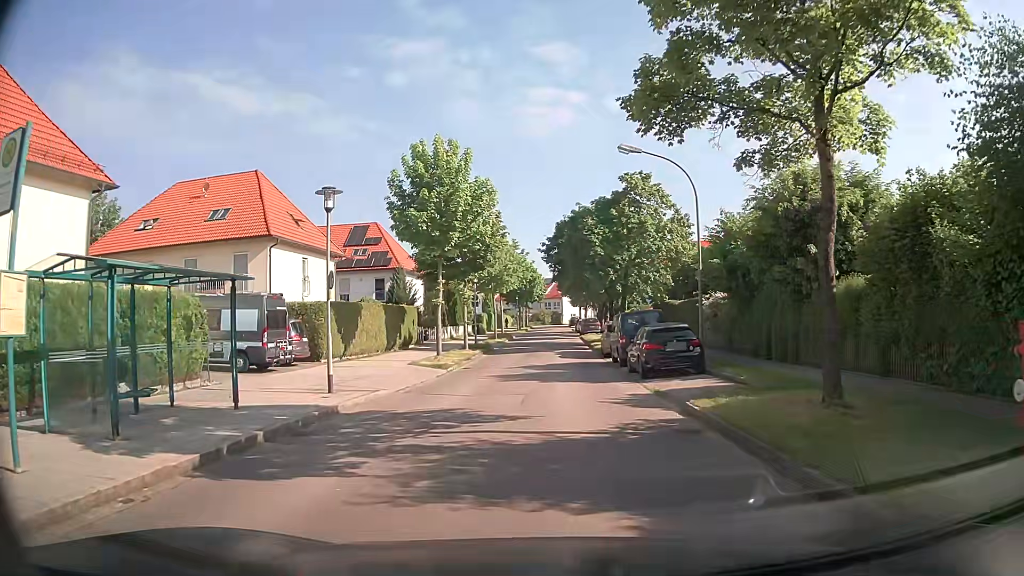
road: residential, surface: asphalt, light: Day
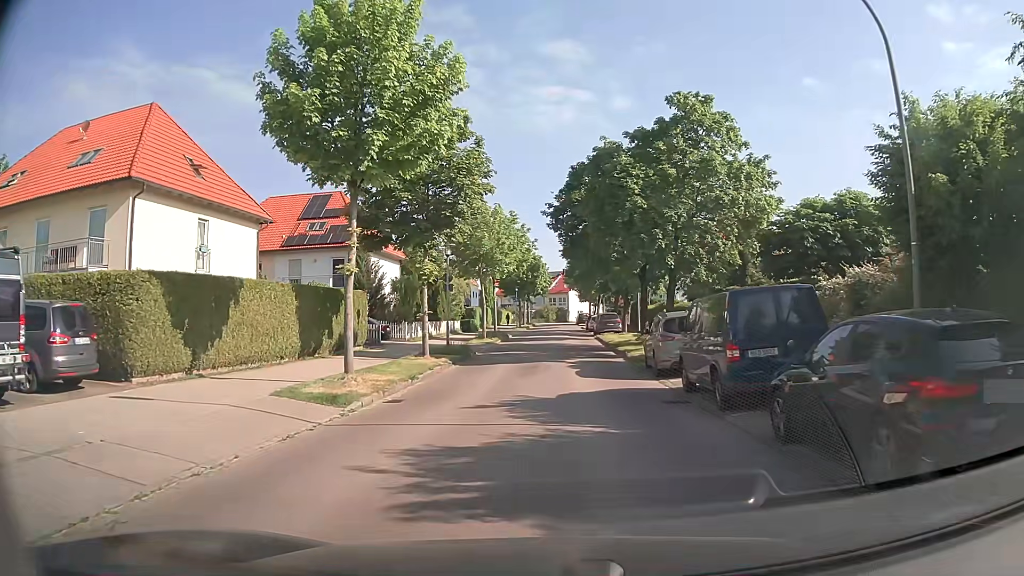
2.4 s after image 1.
(-0.2, +13.6) m; 0°
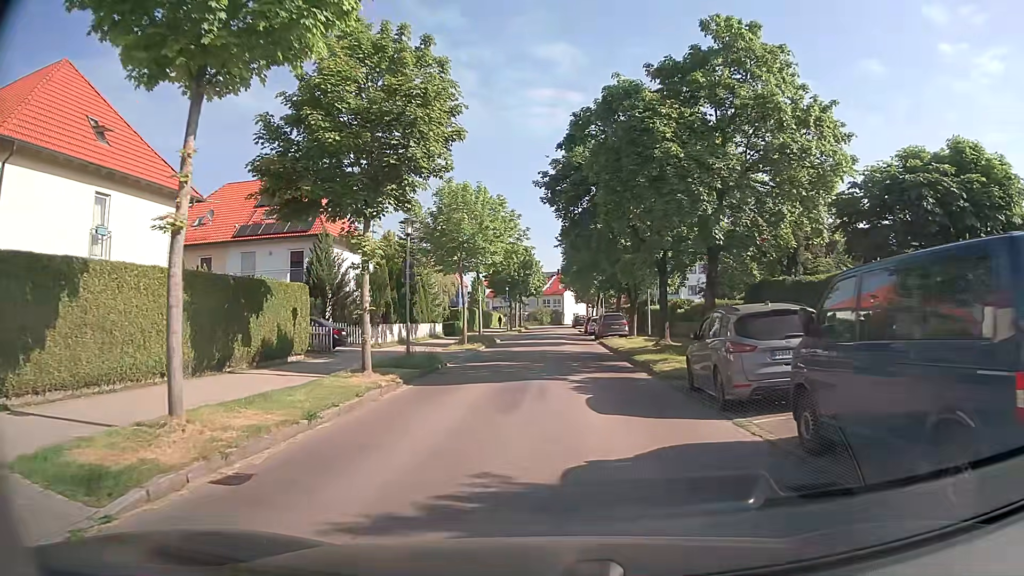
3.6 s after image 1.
(0.0, +7.1) m; 0°
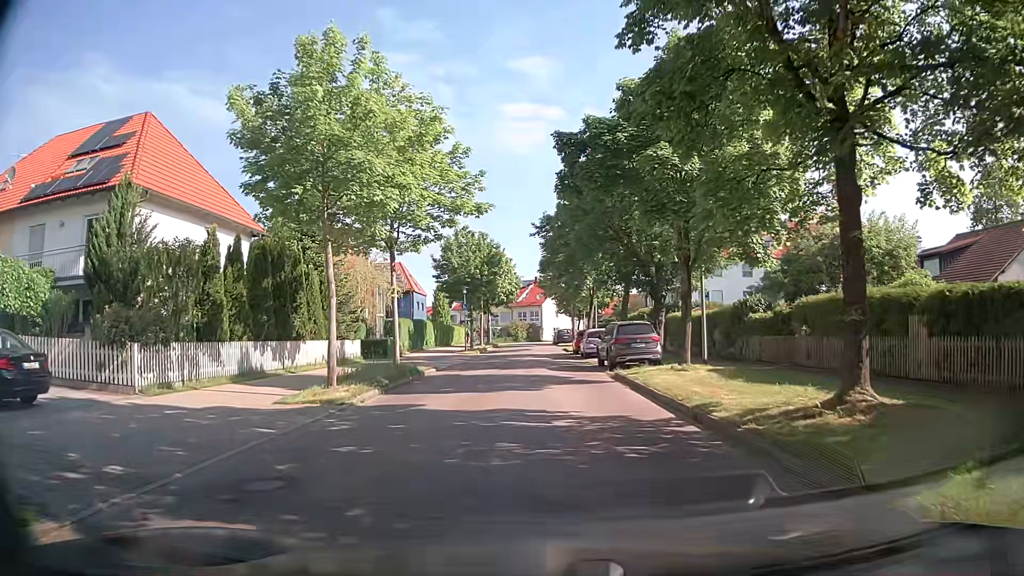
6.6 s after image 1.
(+0.5, +18.3) m; +1°
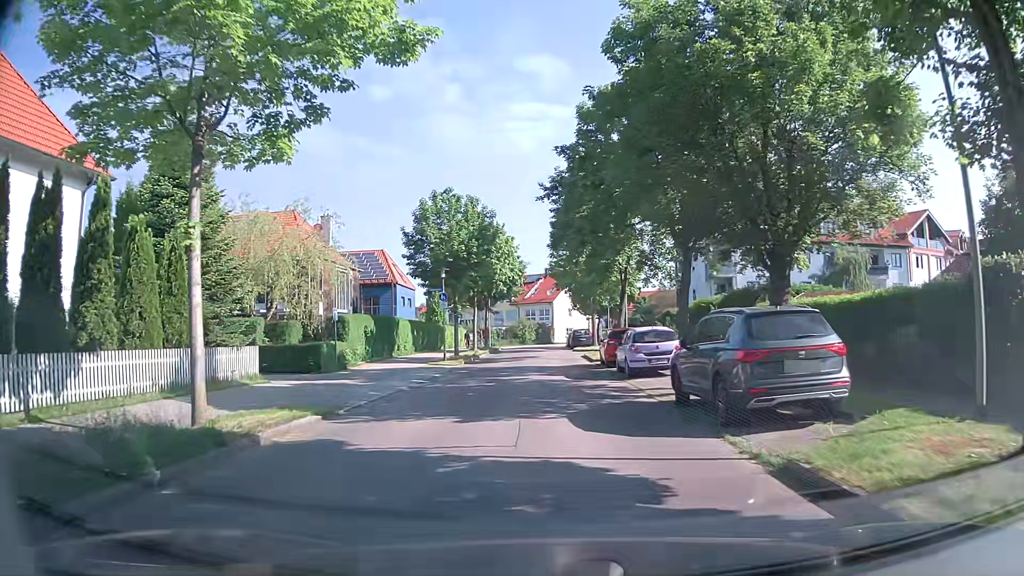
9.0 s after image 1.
(+0.2, +14.1) m; 0°
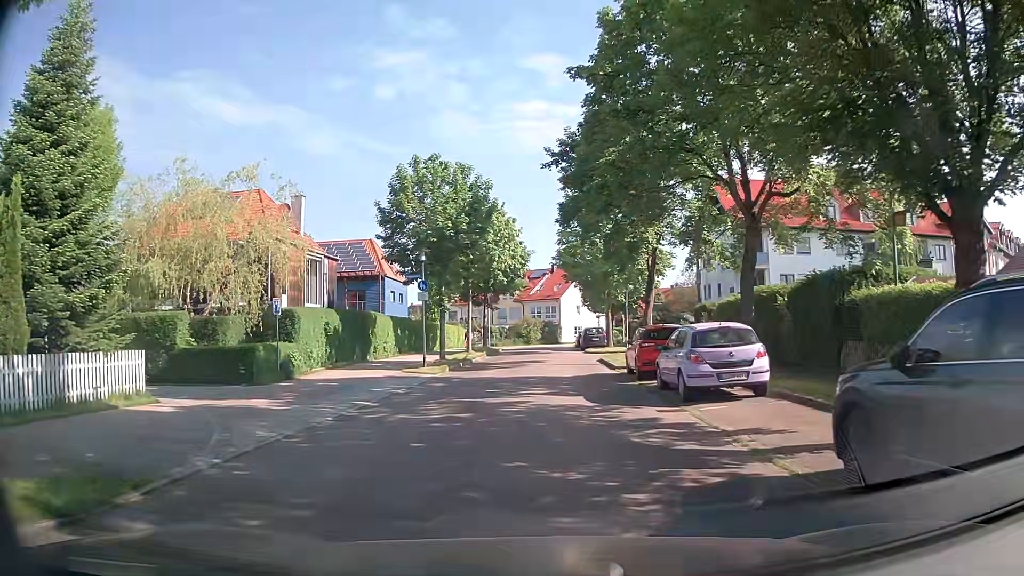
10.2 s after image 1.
(0.0, +7.1) m; -1°
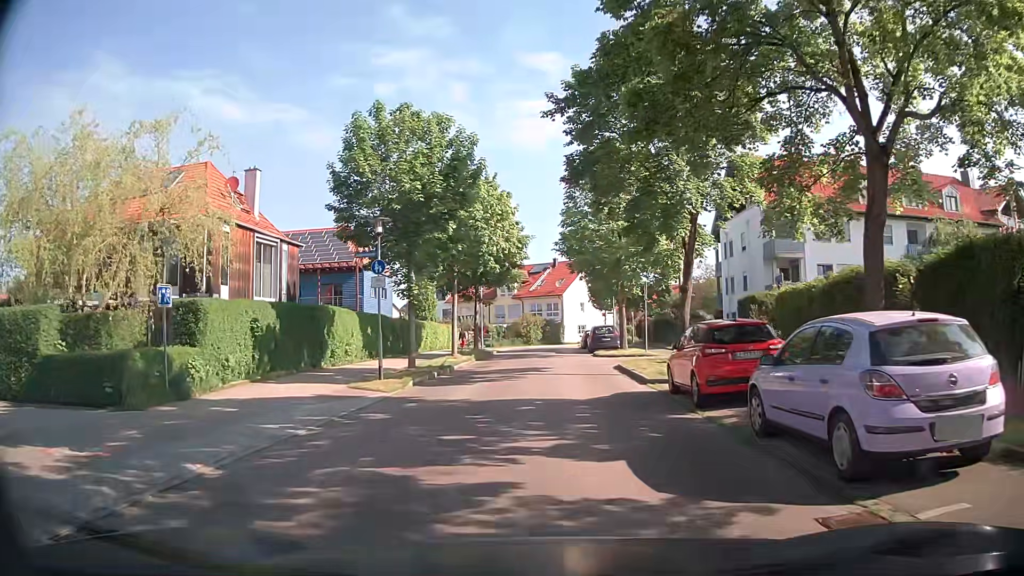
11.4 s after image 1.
(+0.1, +7.1) m; +1°
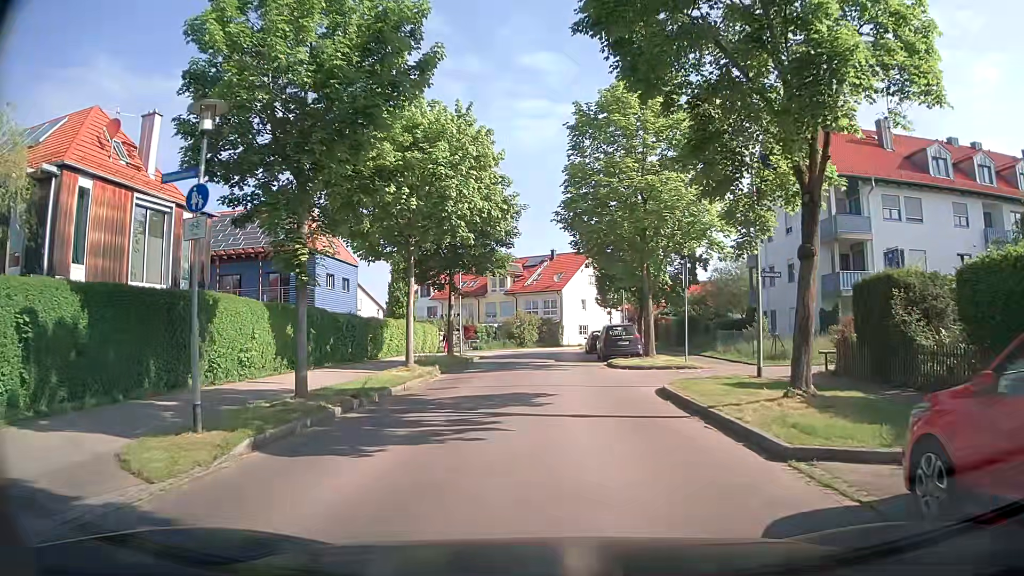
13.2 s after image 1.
(-0.1, +10.1) m; -1°
(0, +10) (0, +20) (0, +30) (0, +40) (+1, +50) (+5, +59) (+11, +67) (+19, +73) (+27, +79) (+35, +85) m
